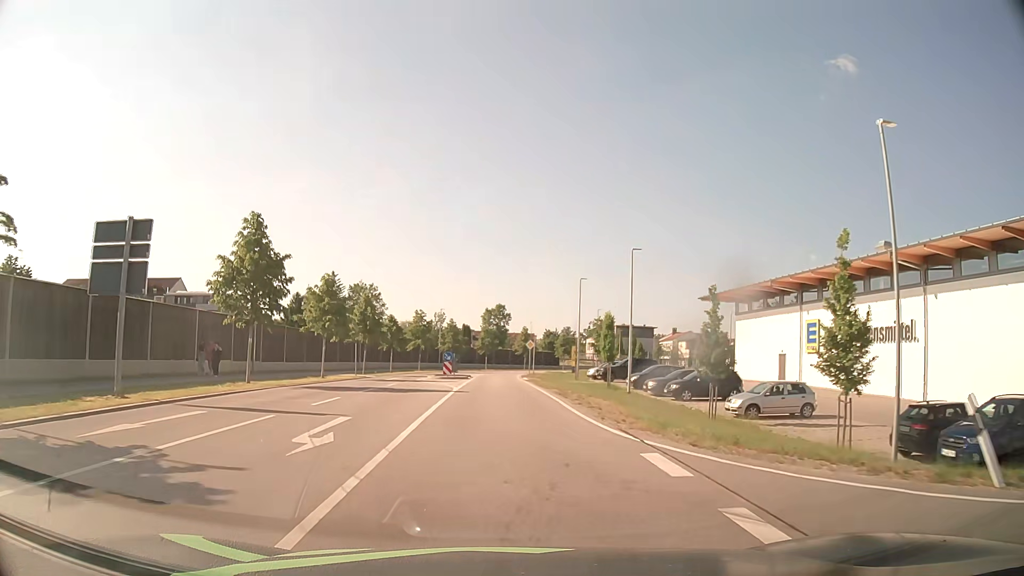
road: unclassified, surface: asphalt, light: Day
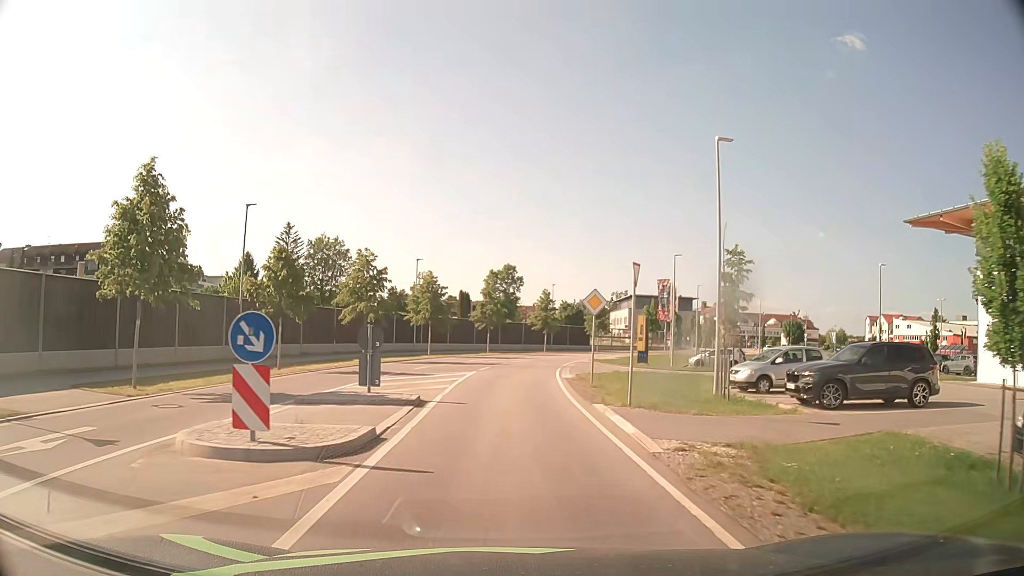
(-0.4, +33.1) m; -1°
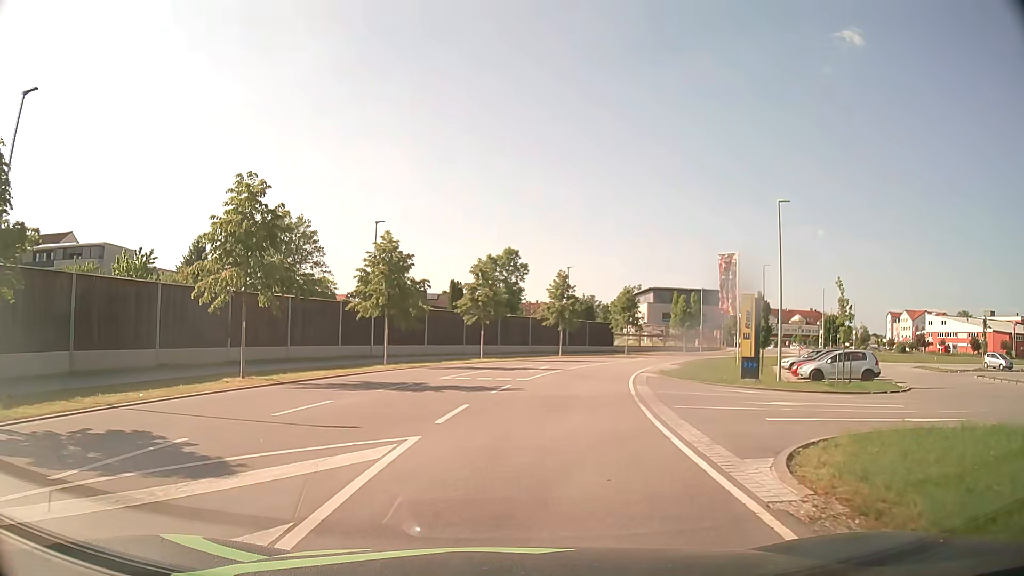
(0.0, +18.9) m; 0°
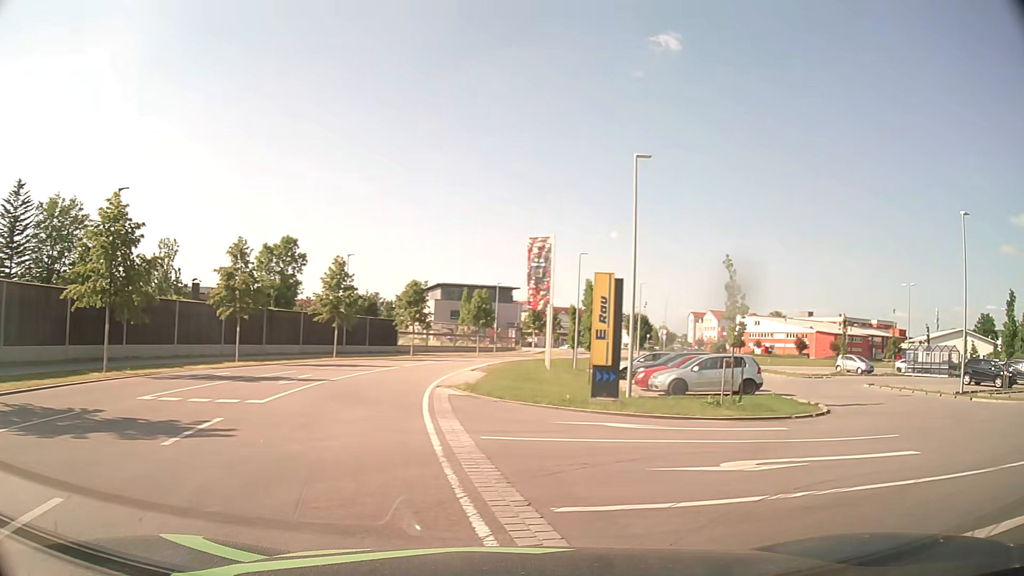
(+0.7, +8.0) m; +18°
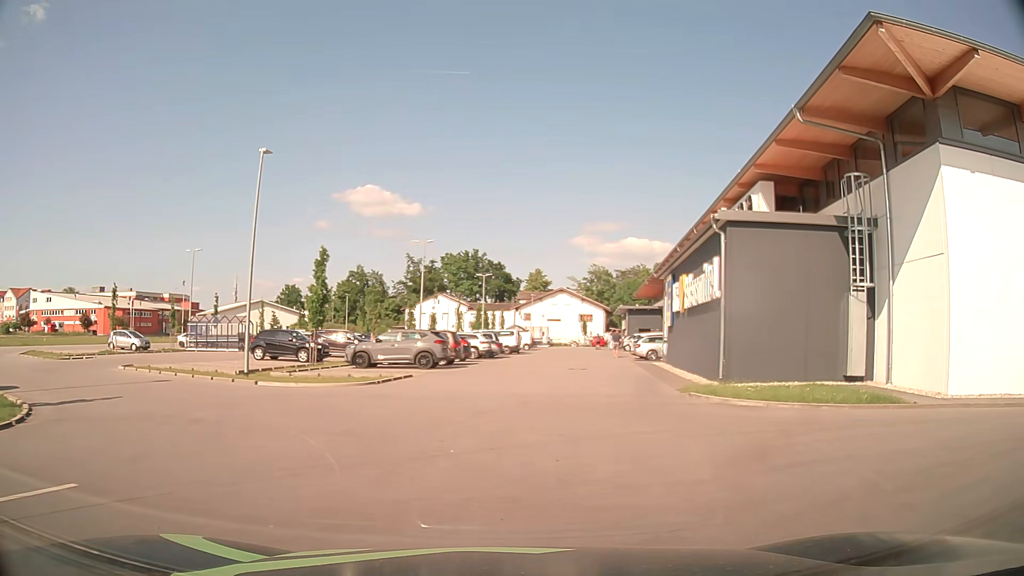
(+3.4, +5.8) m; +61°
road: service
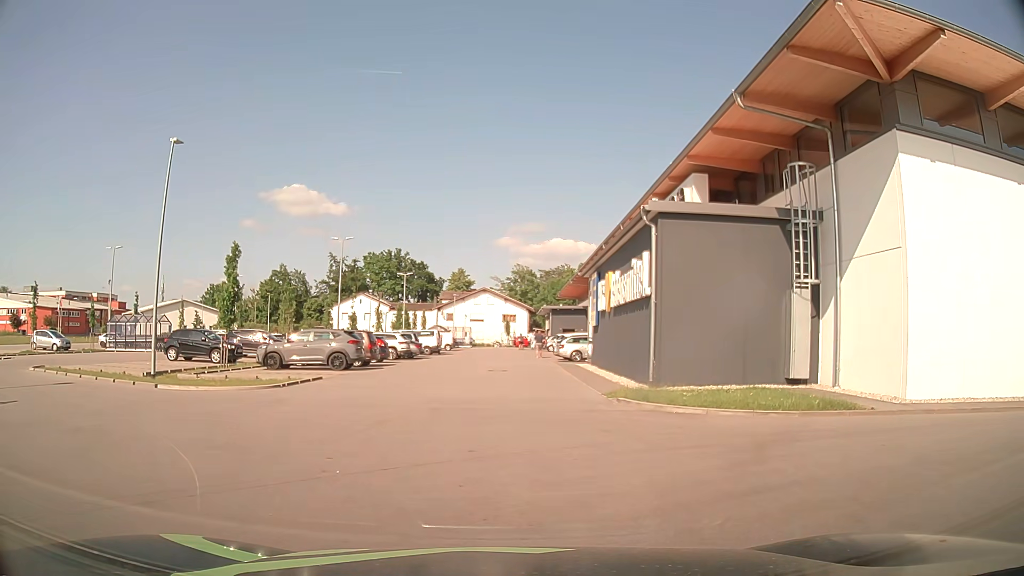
(+0.1, +1.4) m; +5°
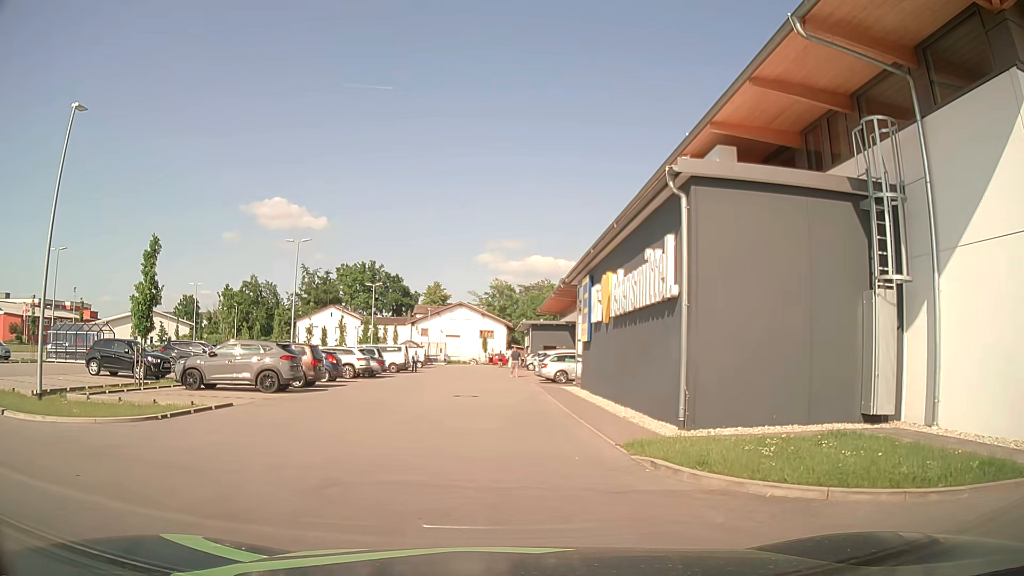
(+0.3, +5.5) m; +2°
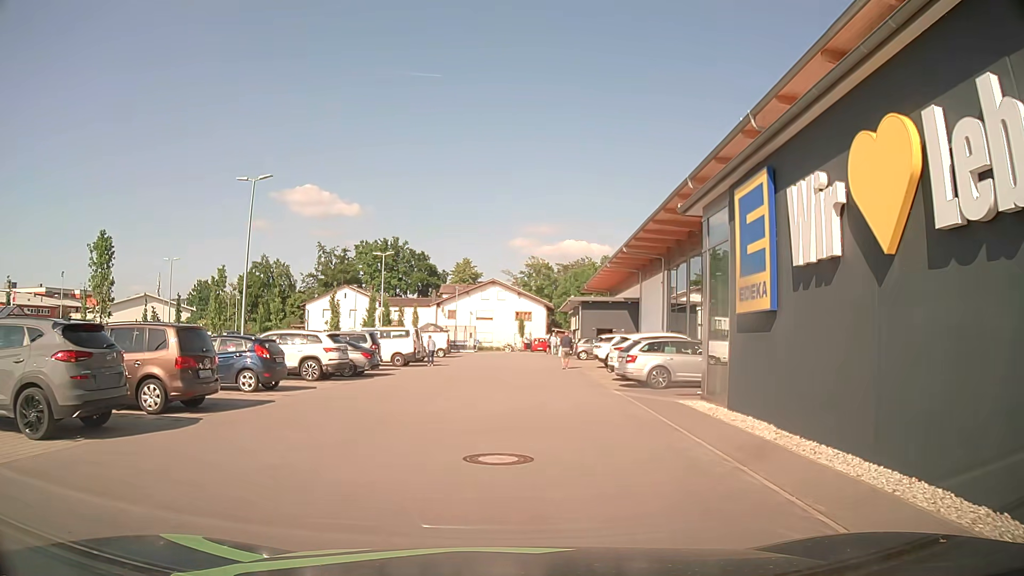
(-0.5, +13.6) m; -2°
